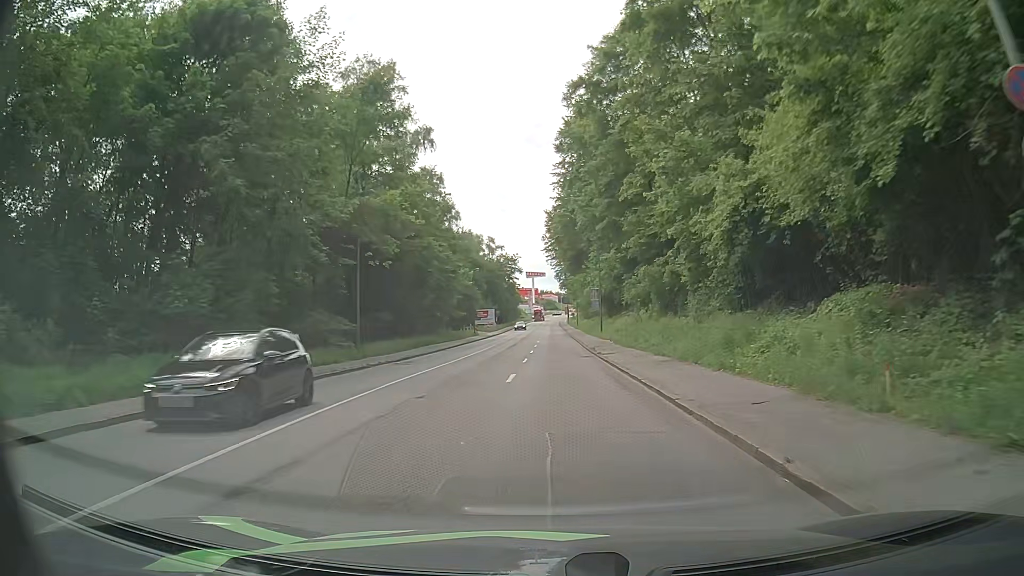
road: tertiary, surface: asphalt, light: Day
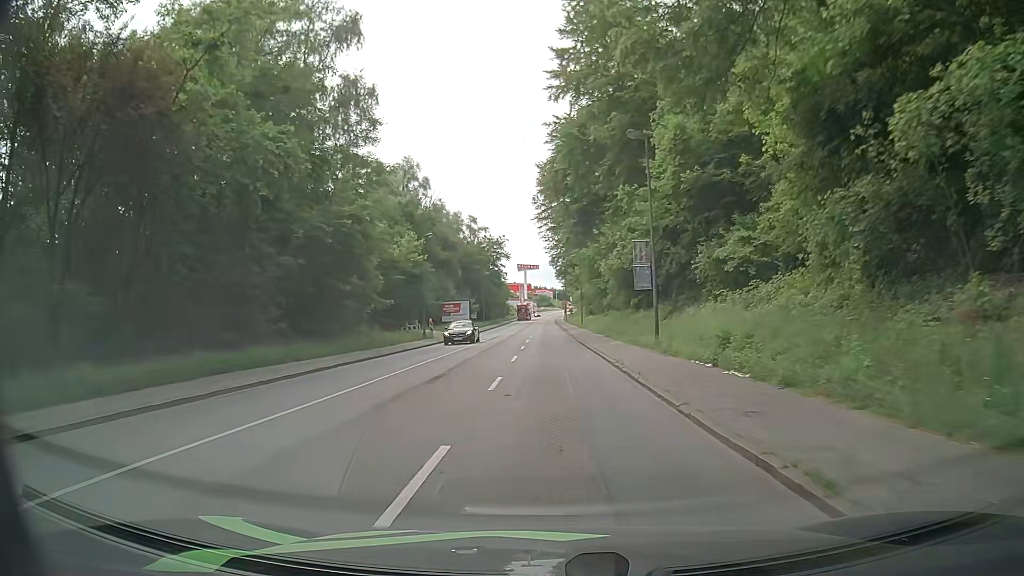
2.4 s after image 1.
(+0.4, +30.1) m; +1°
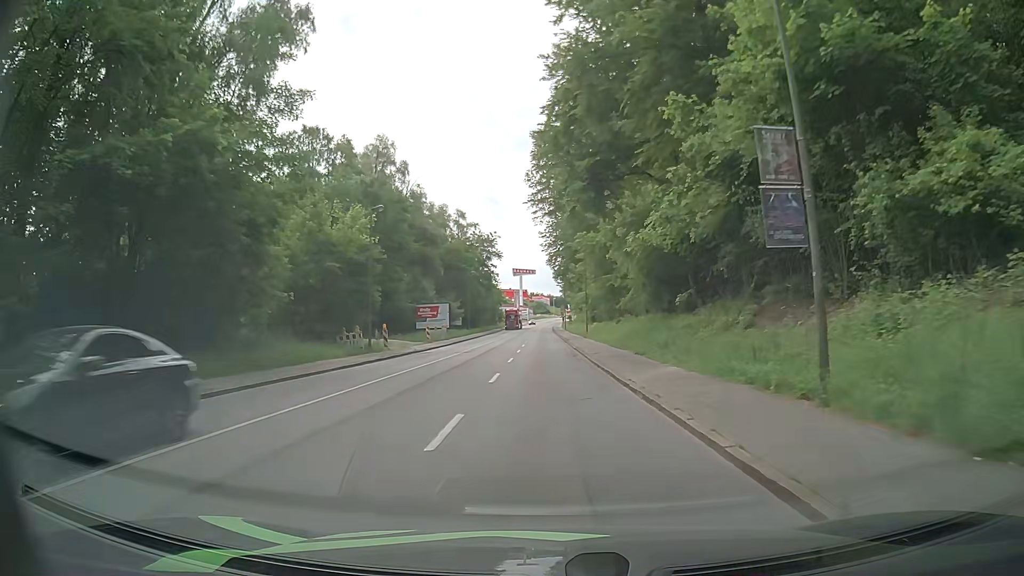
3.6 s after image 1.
(+0.1, +15.3) m; 0°
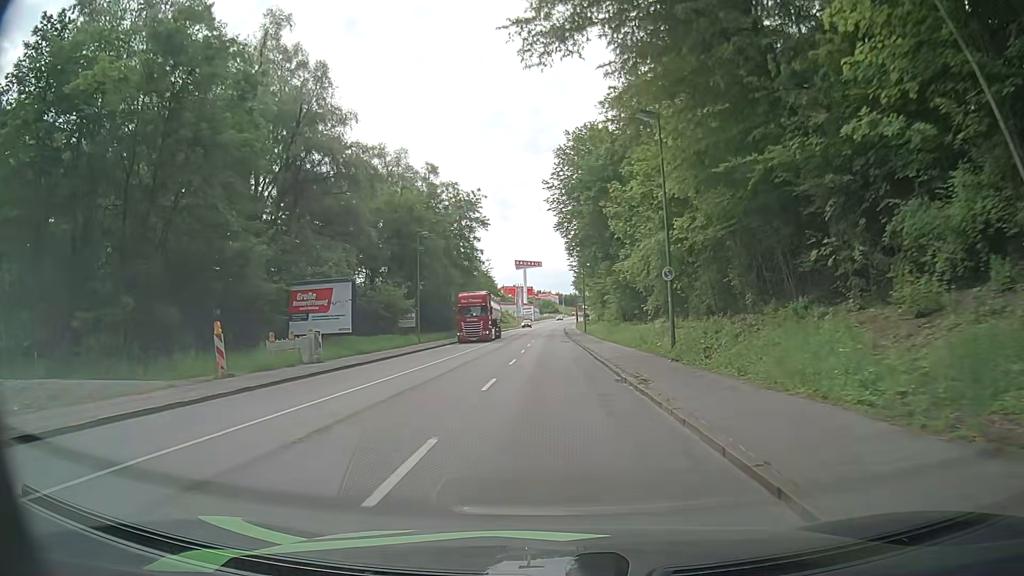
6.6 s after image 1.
(-0.1, +38.3) m; -1°
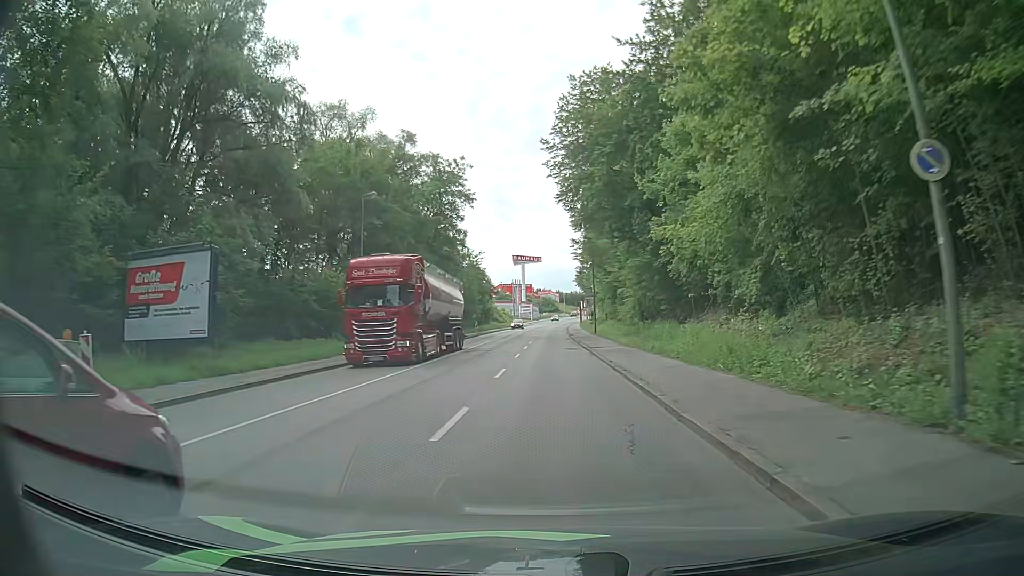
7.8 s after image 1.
(+0.1, +15.3) m; 0°
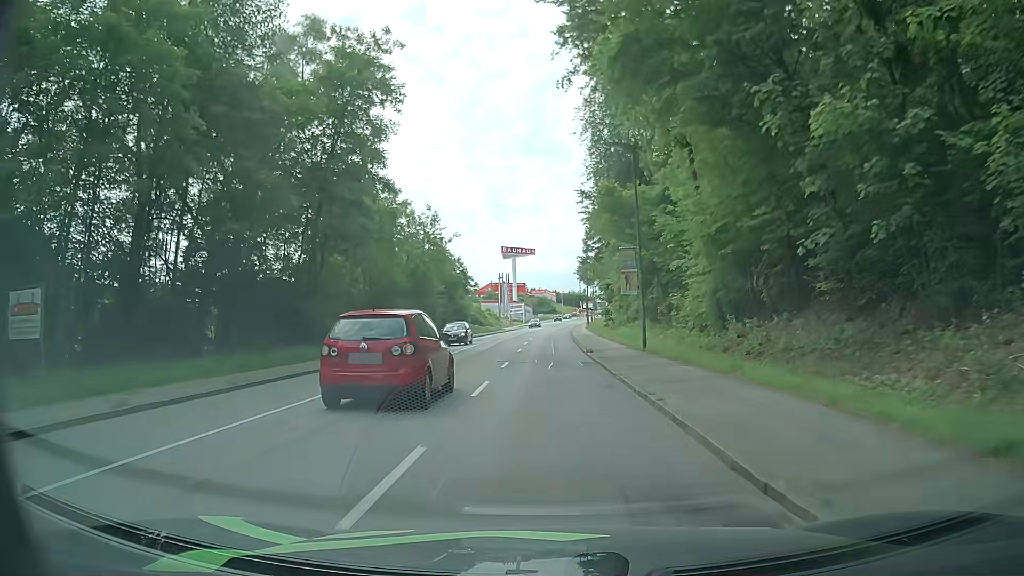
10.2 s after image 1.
(+0.2, +30.4) m; +1°
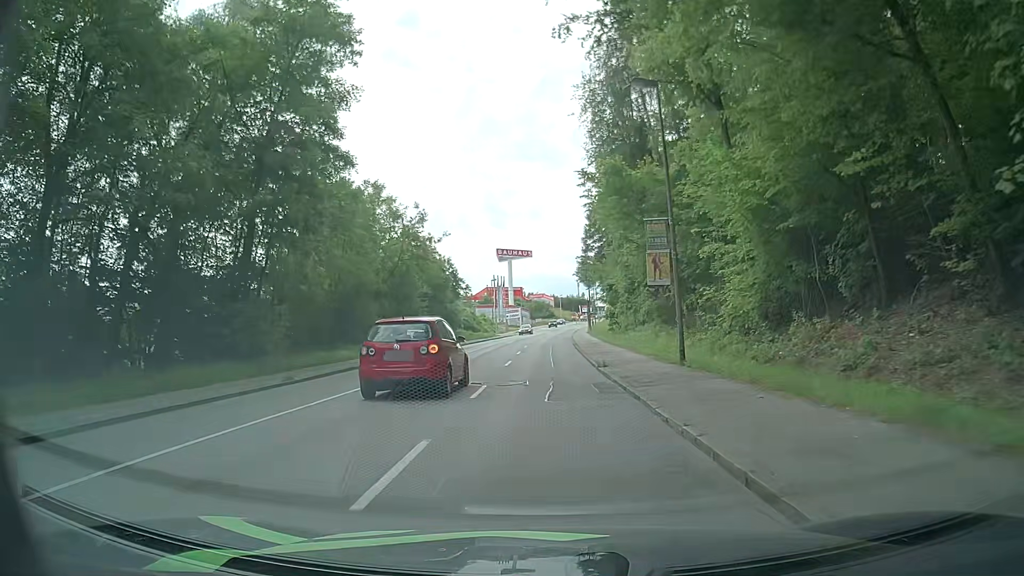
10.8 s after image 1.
(0.0, +7.6) m; 0°
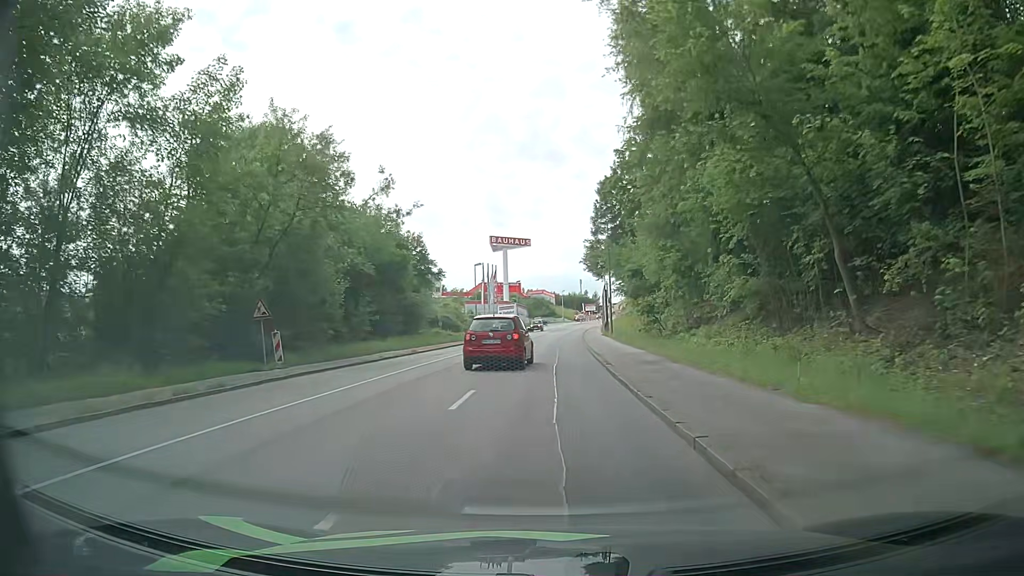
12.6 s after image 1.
(-0.1, +22.3) m; 0°
(0, +10) (0, +20) (0, +30) (0, +40) (+1, +50) (+1, +60) (+2, +70) (+2, +80) (+3, +90) (+4, +100) m
